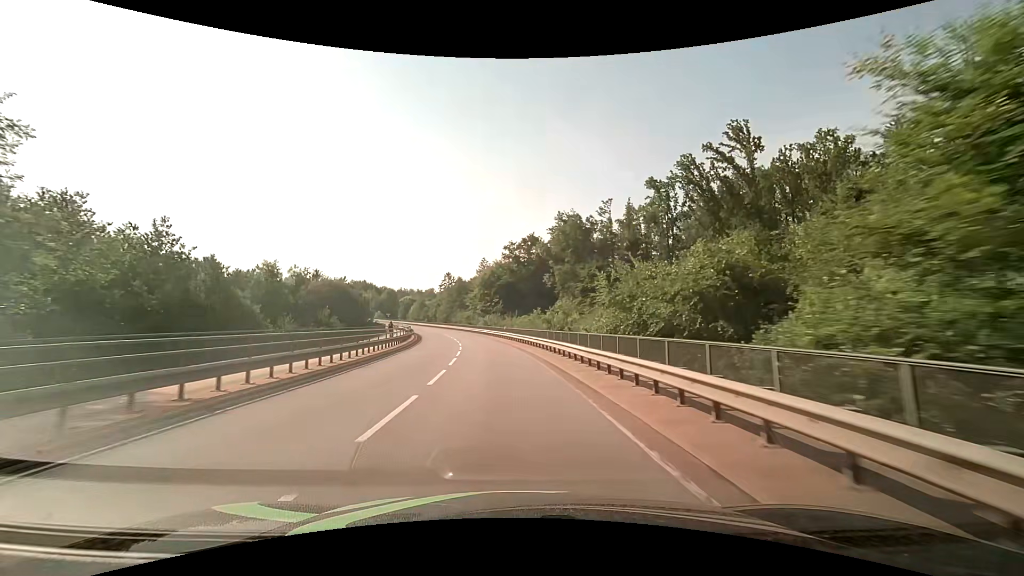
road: secondary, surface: asphalt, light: Day
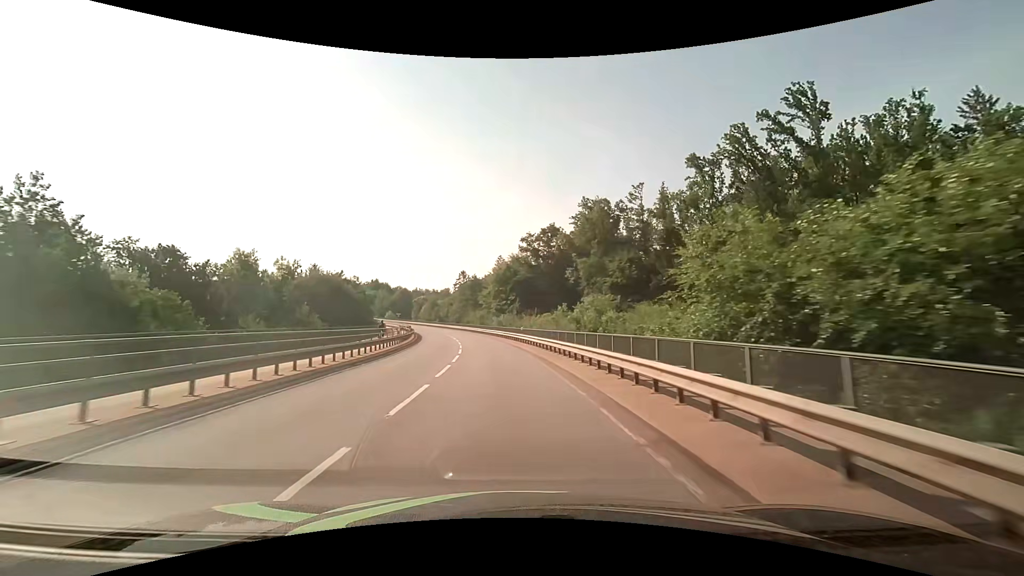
(-0.2, +10.6) m; -2°
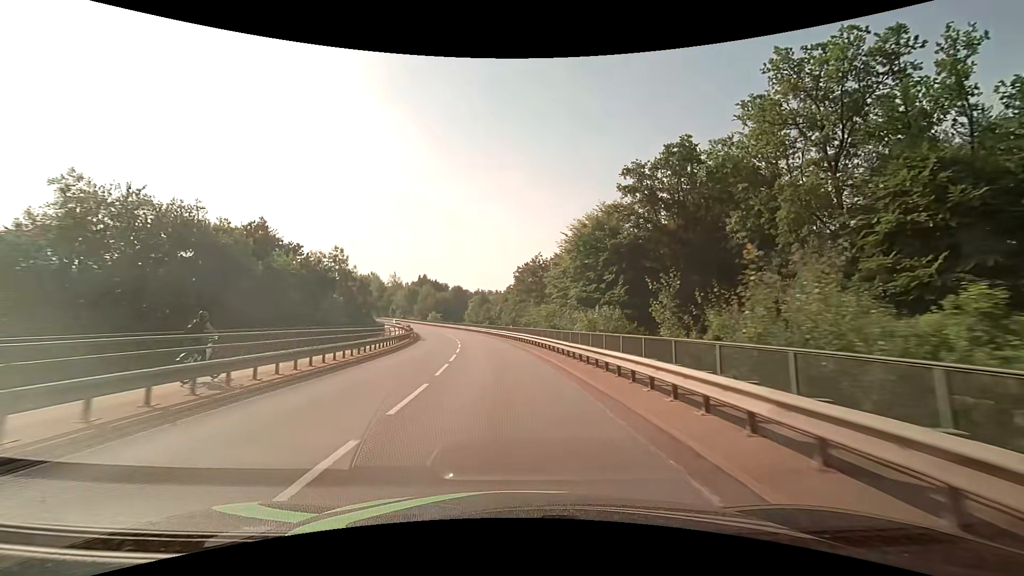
(-2.9, +42.0) m; -8°
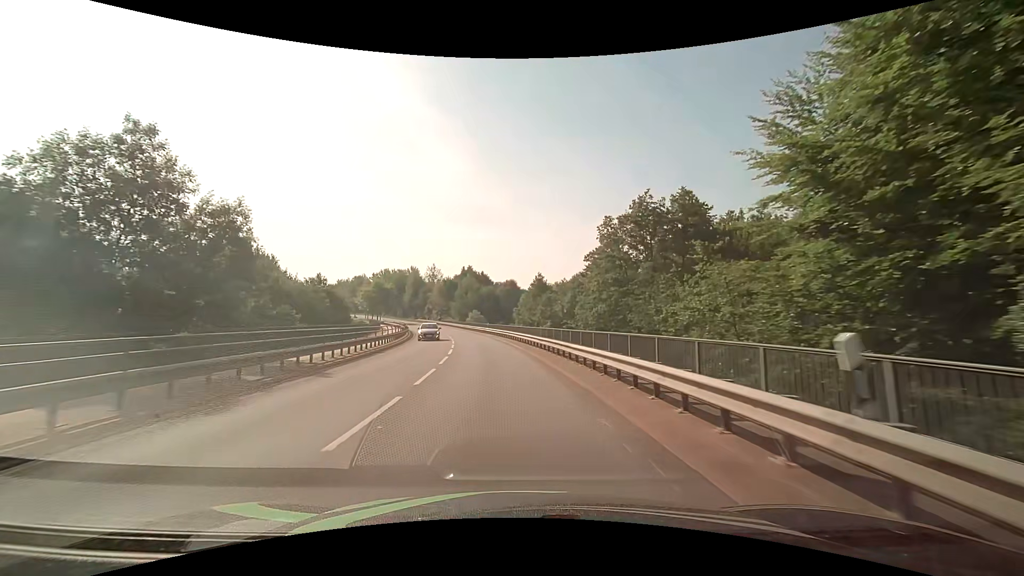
(-2.3, +38.1) m; -7°
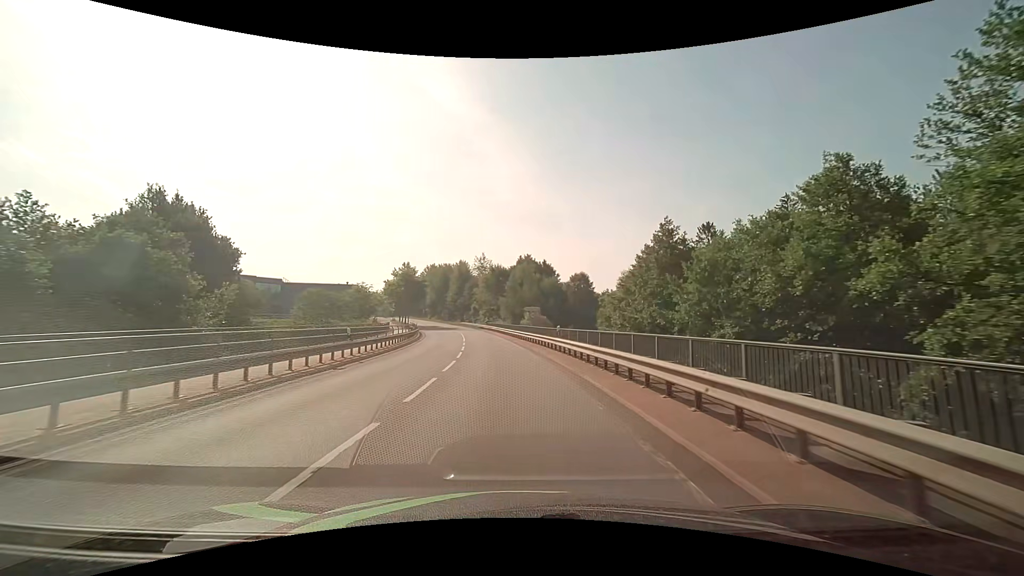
(-2.0, +32.8) m; -7°
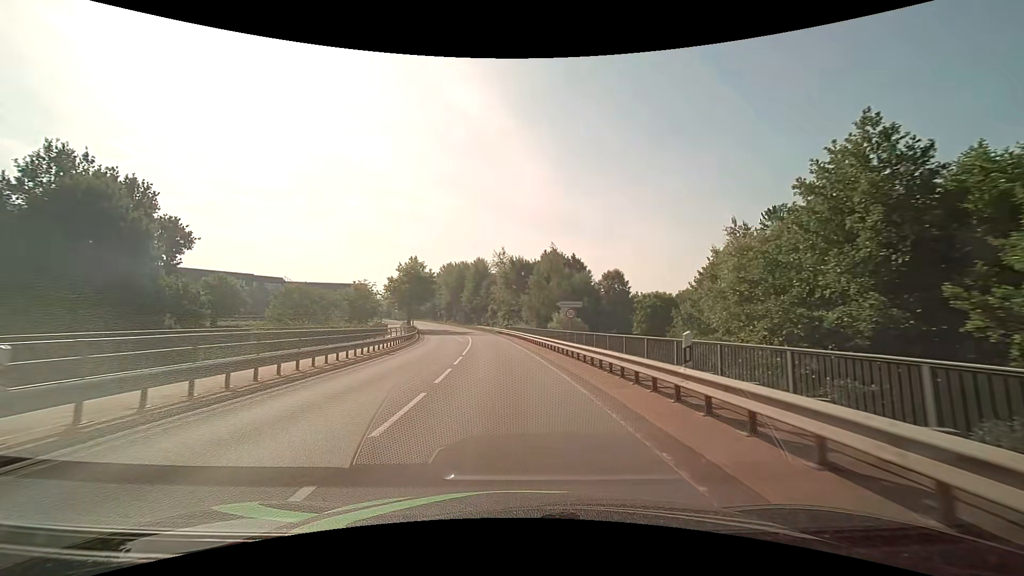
(-0.3, +14.7) m; -2°
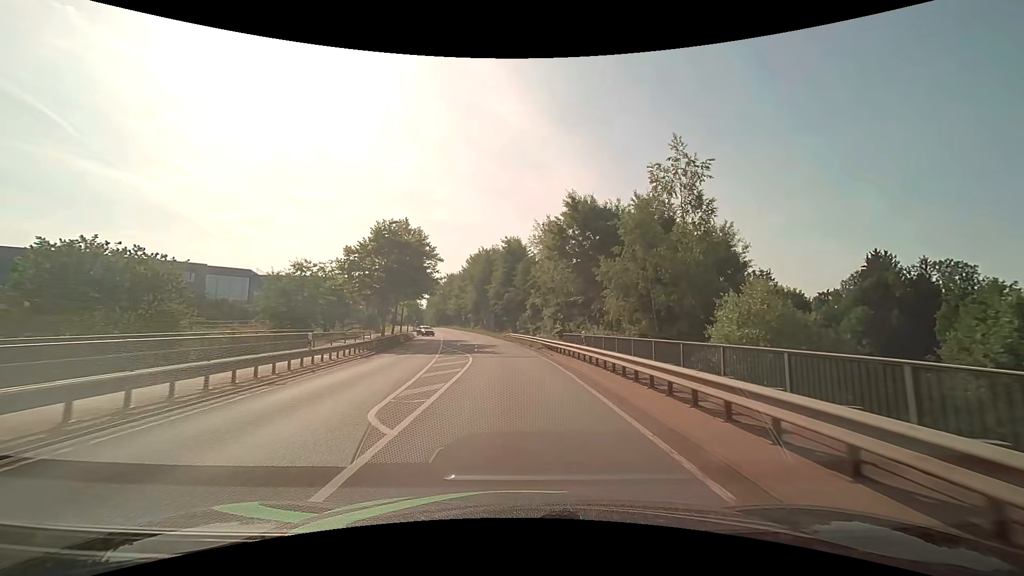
(-1.7, +36.3) m; -5°
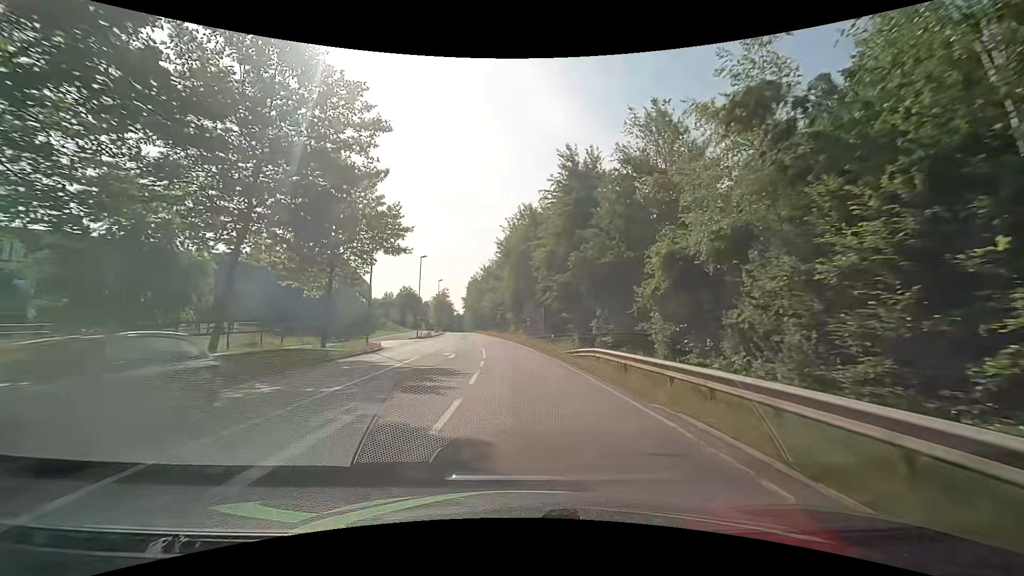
(-1.7, +37.1) m; -6°
(0, +10) (0, +20) (0, +30) (-1, +40) (-2, +50) (-3, +60) (-5, +70) (-6, +80) (-7, +90) (-9, +99) m
